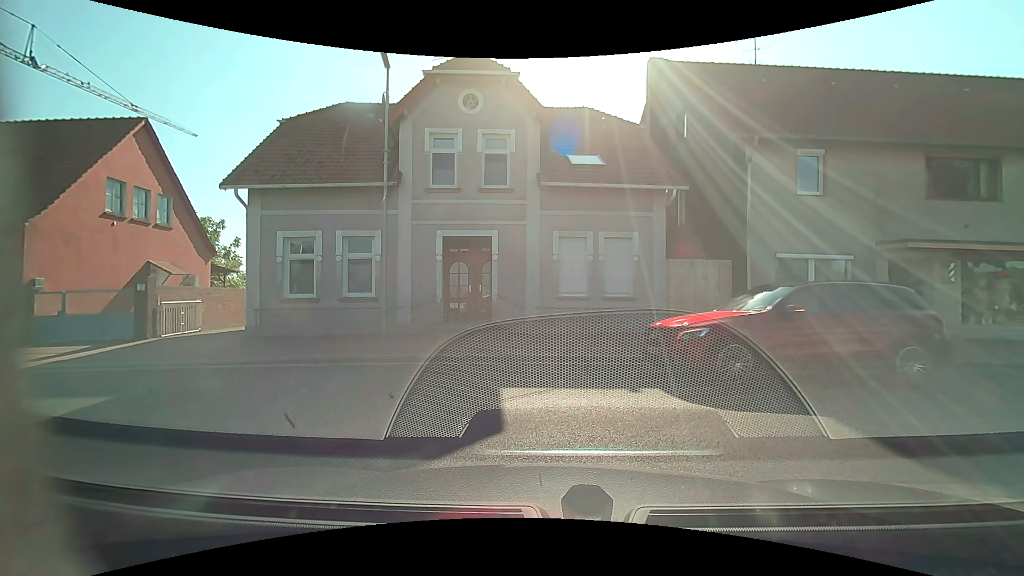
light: Day
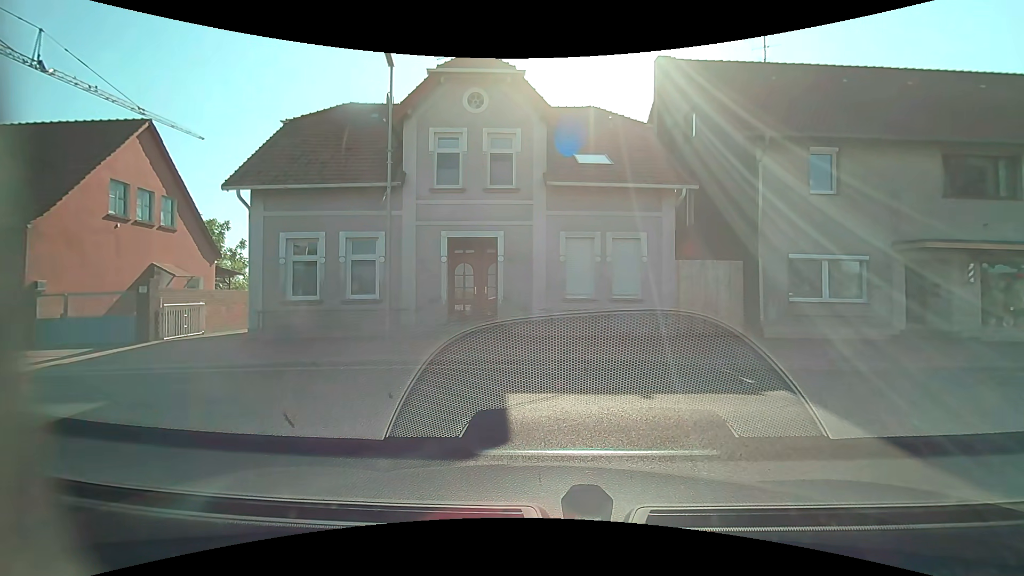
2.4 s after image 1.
(0.0, +0.3) m; 0°
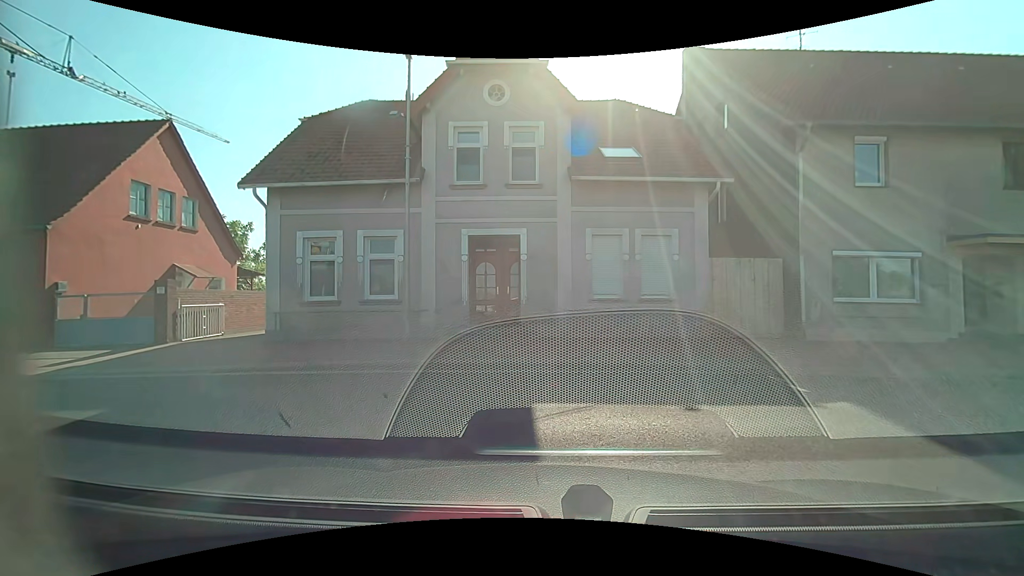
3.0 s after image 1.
(0.0, +0.7) m; -5°
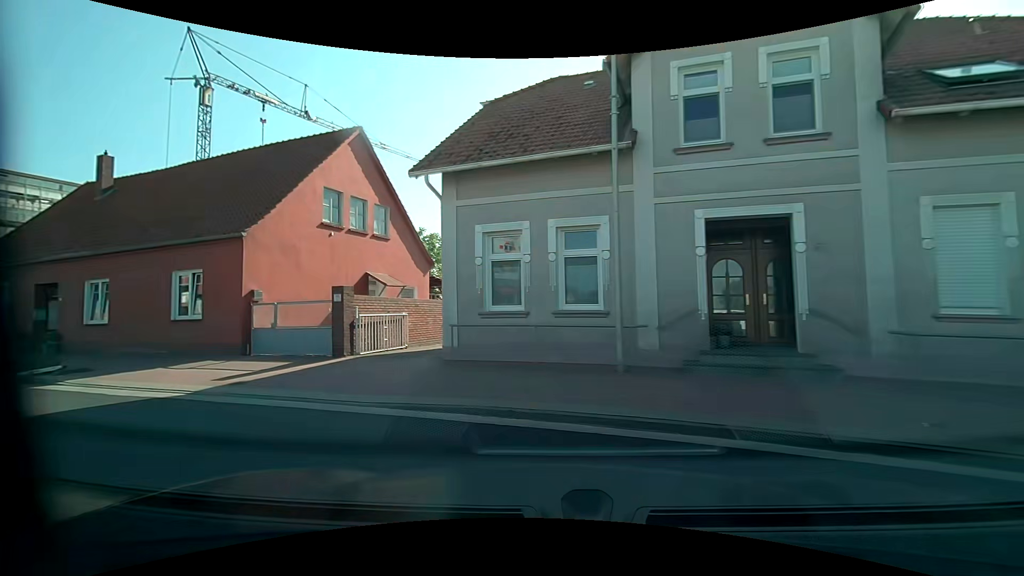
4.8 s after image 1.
(-0.8, +4.2) m; -22°
